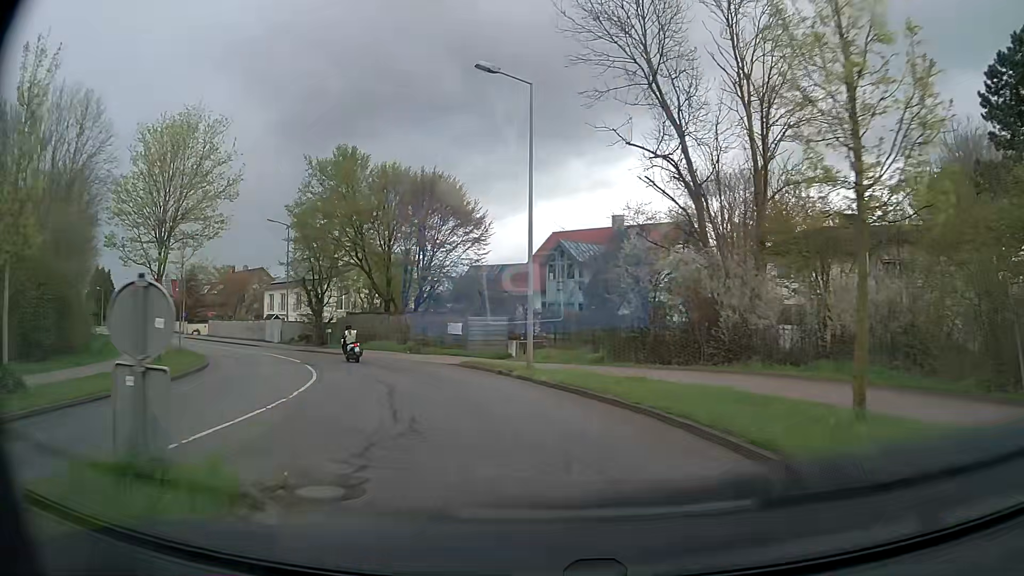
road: tertiary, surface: asphalt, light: Day
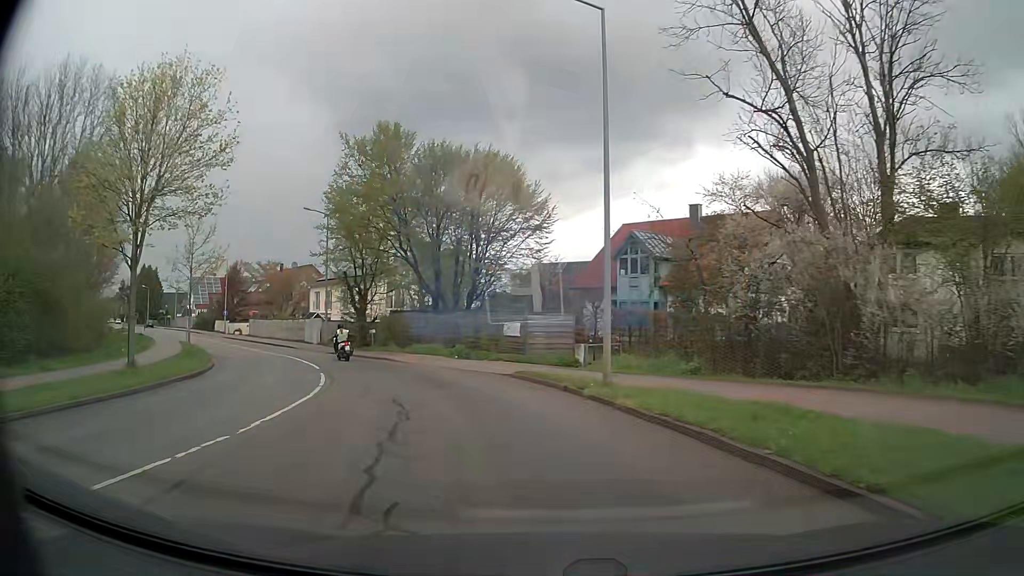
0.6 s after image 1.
(-0.2, +5.4) m; -5°
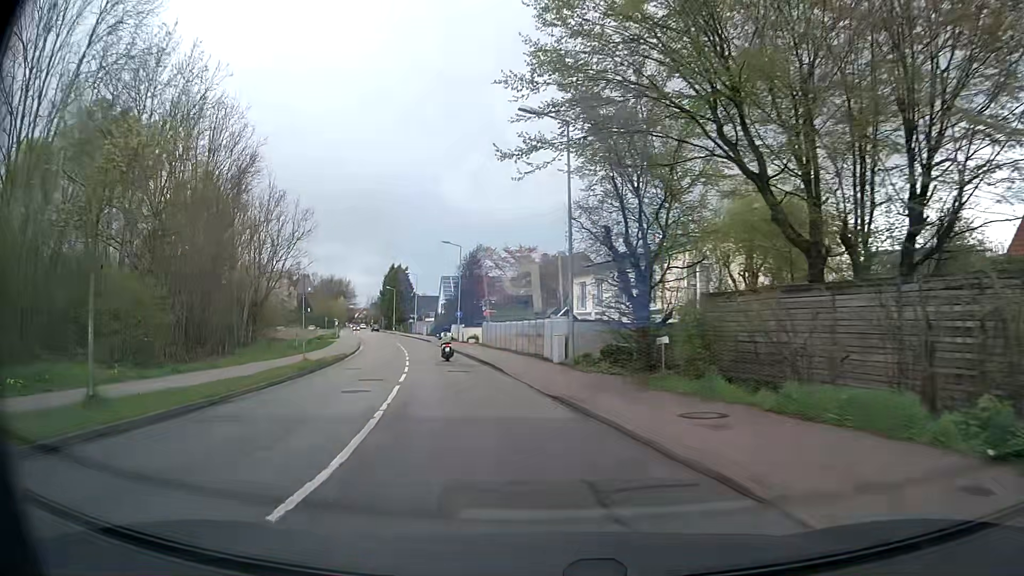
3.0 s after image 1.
(-4.9, +22.2) m; -25°
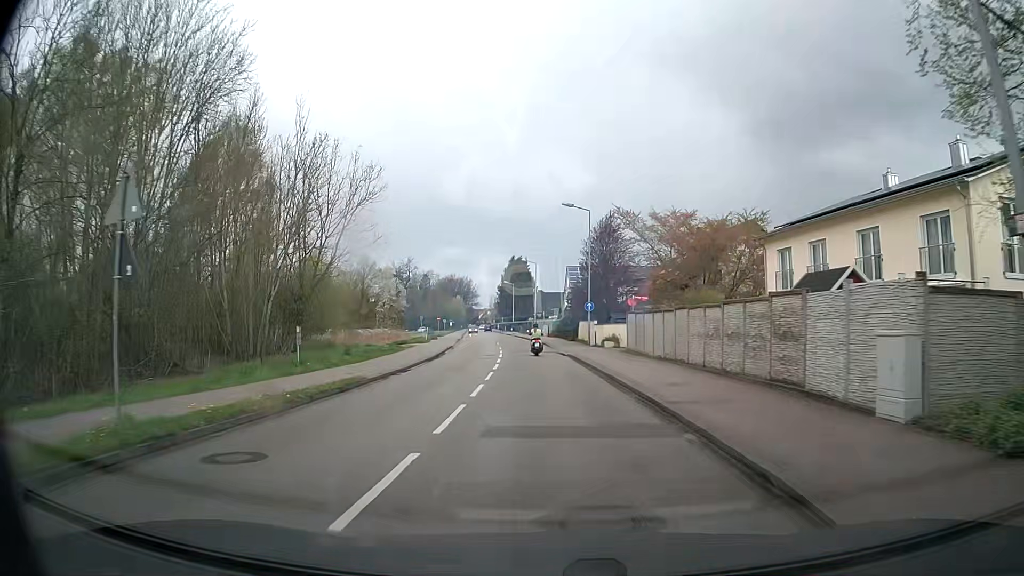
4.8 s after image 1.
(-2.4, +18.6) m; -11°
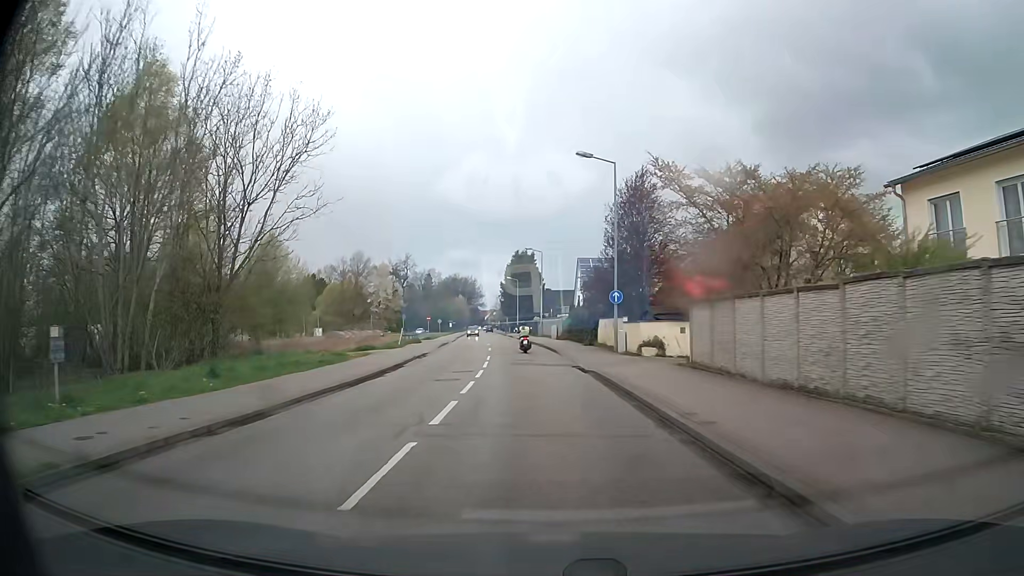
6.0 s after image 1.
(-0.1, +13.2) m; -1°
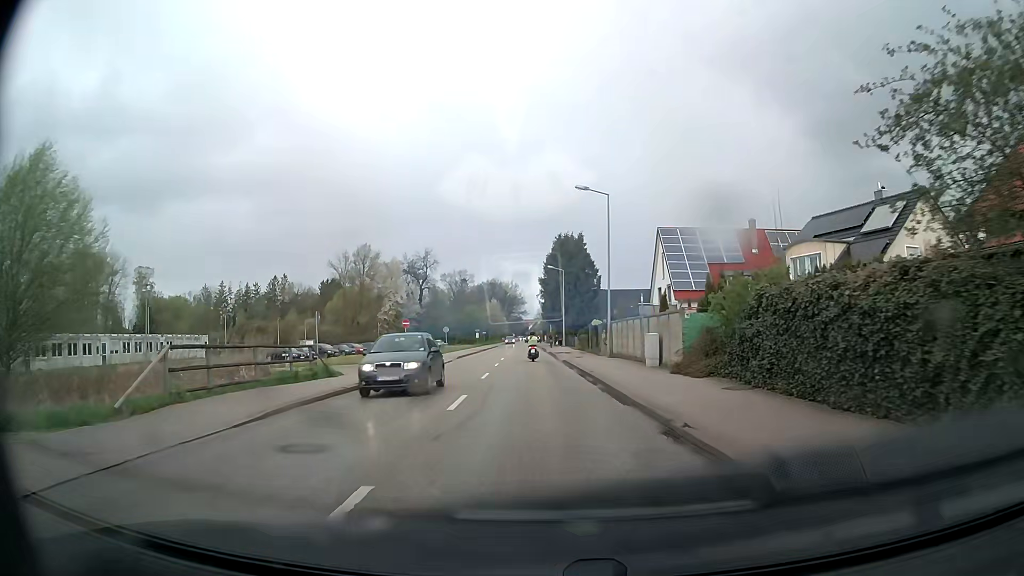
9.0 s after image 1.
(-1.4, +34.2) m; -4°
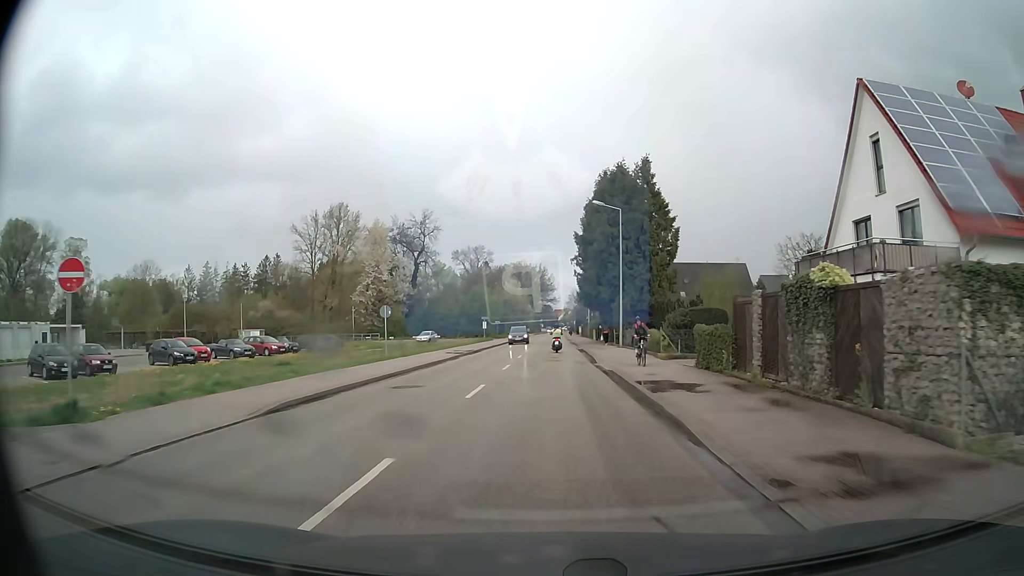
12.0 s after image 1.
(-1.0, +35.1) m; -3°
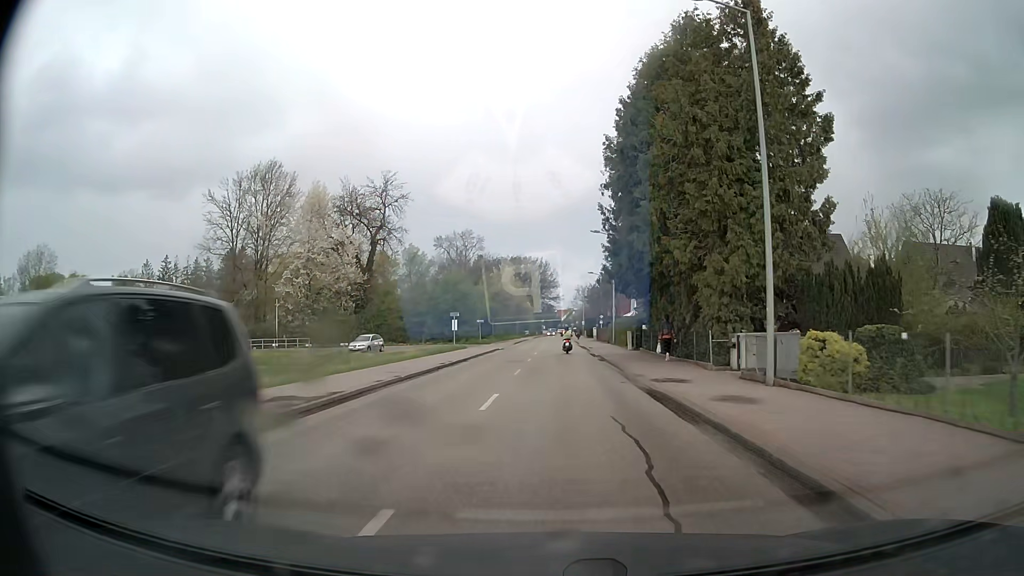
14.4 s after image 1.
(-0.2, +28.7) m; 0°
(0, +10) (0, +20) (0, +30) (+1, +40) (+1, +50) (+1, +60) (+1, +70) (+1, +80) (+2, +90) (+2, +100) m
